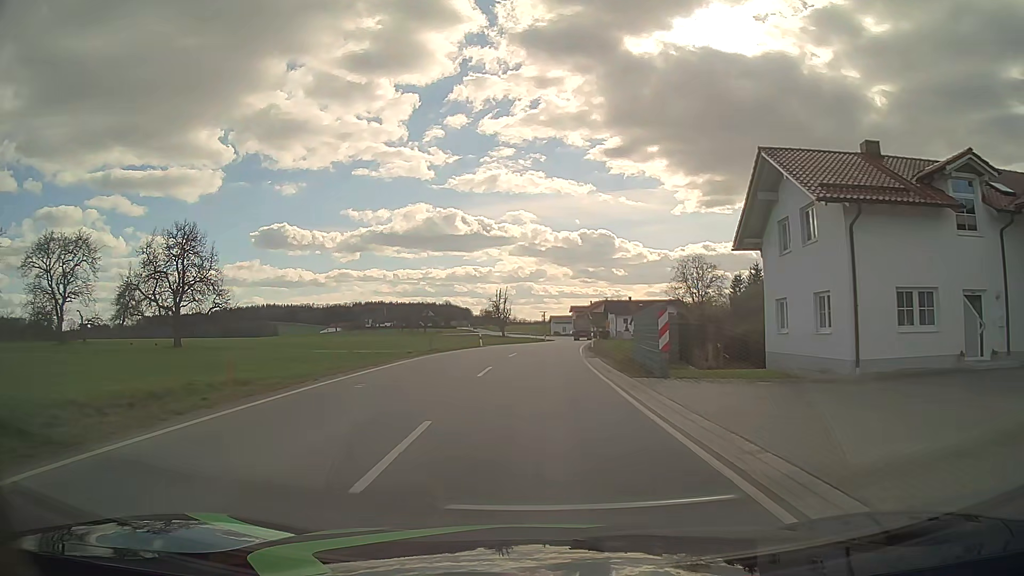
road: tertiary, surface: asphalt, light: Day
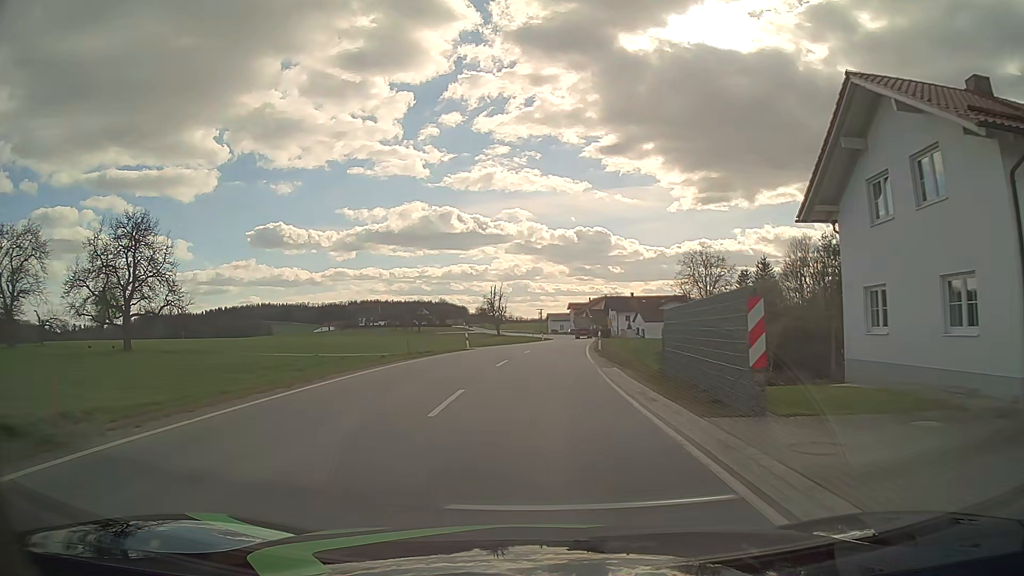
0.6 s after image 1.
(0.0, +7.6) m; 0°
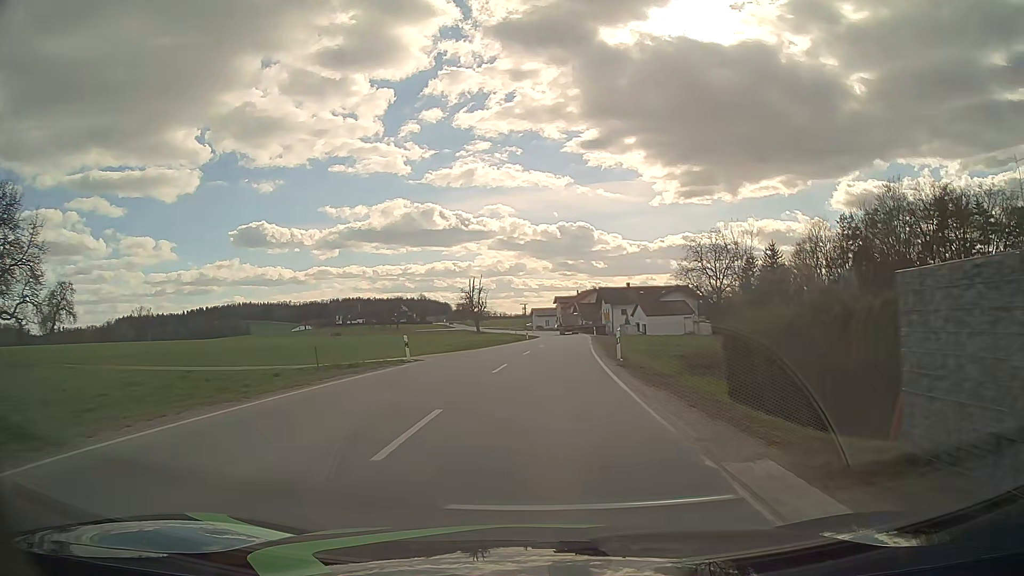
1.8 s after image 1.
(+0.2, +15.2) m; +1°
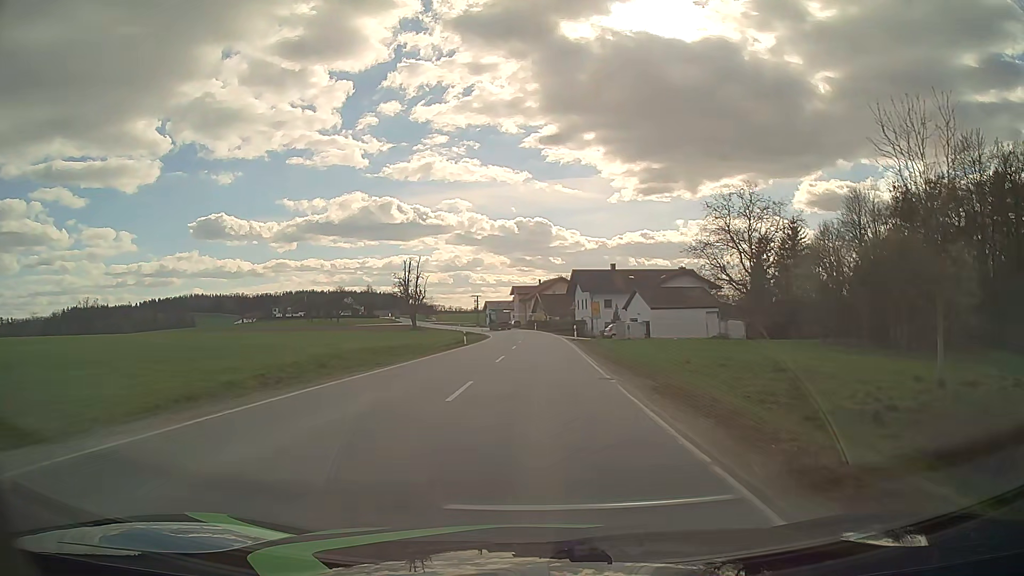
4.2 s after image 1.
(+1.4, +30.7) m; +4°
(0, +10) (0, +20) (0, +30) (+1, +40) (+1, +50) (+1, +60) (0, +70) (0, +80) (-1, +90) (-2, +100) m
